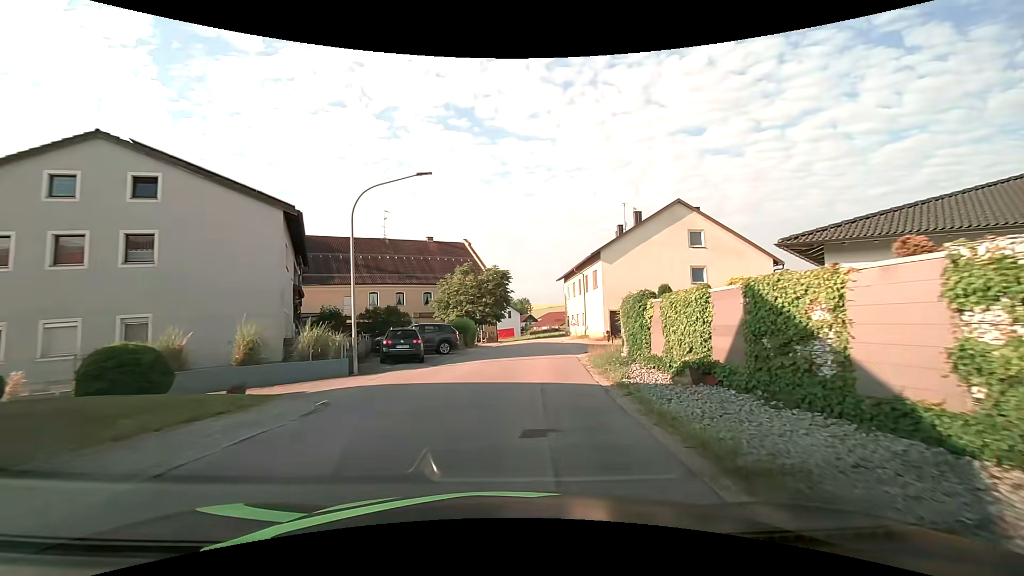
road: tertiary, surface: asphalt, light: Day
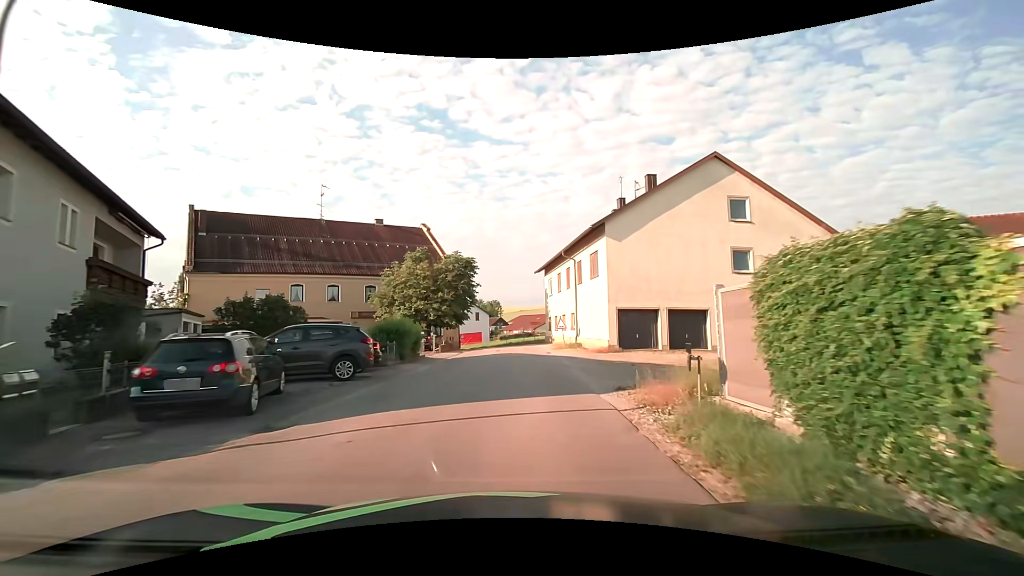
(+0.3, +11.8) m; +3°
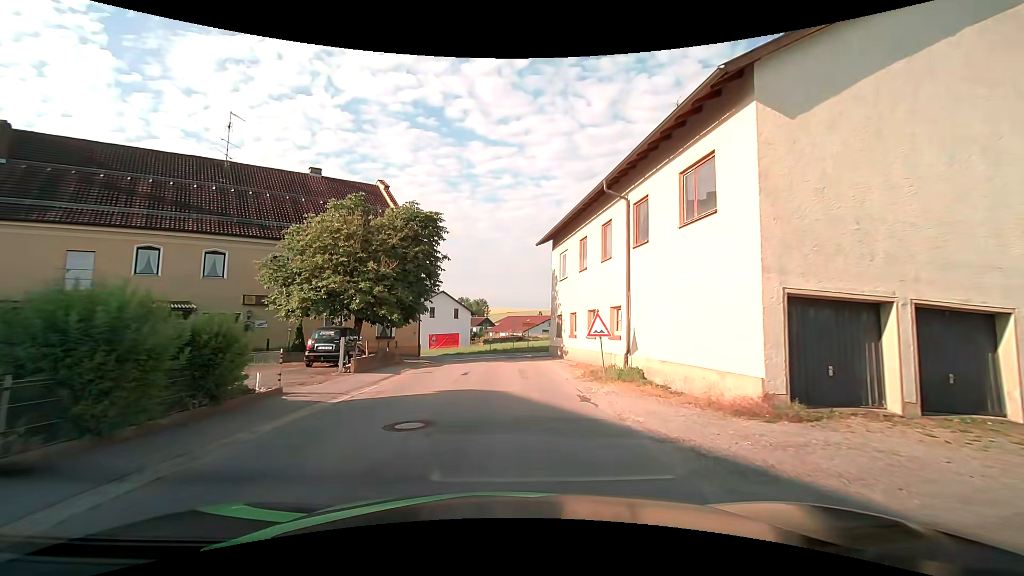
(+0.2, +15.9) m; +2°
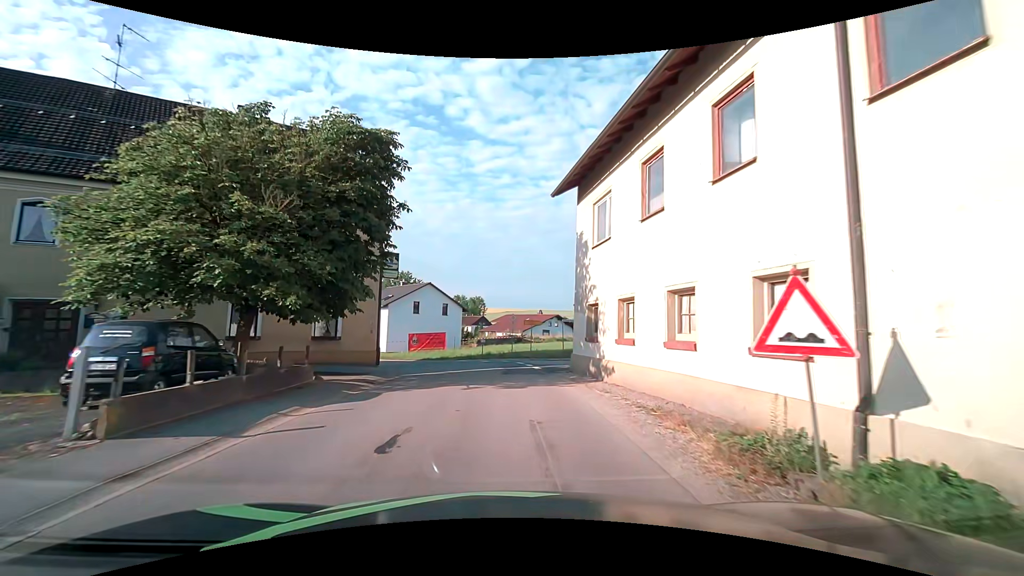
(0.0, +10.2) m; 0°
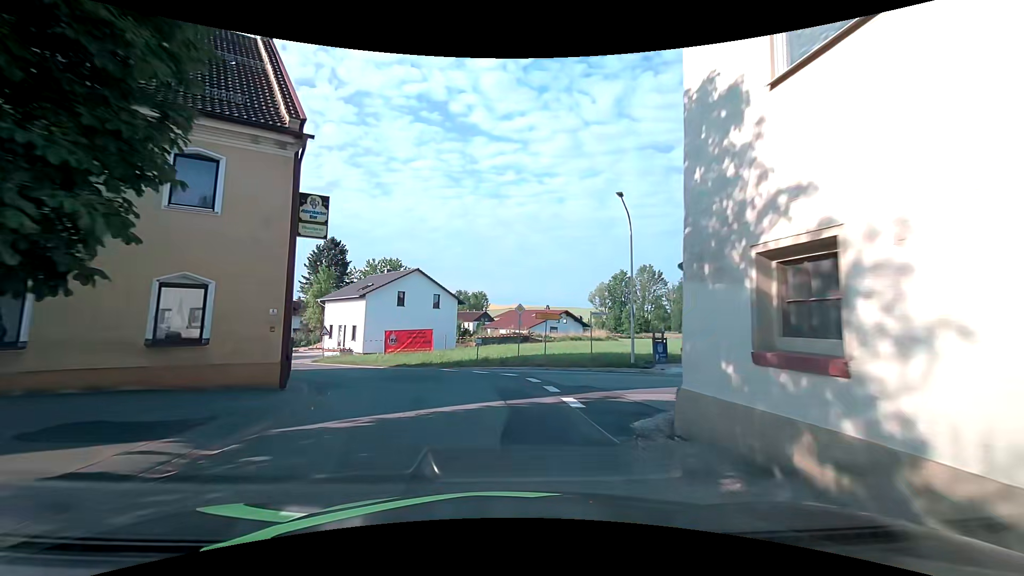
(0.0, +10.3) m; -1°
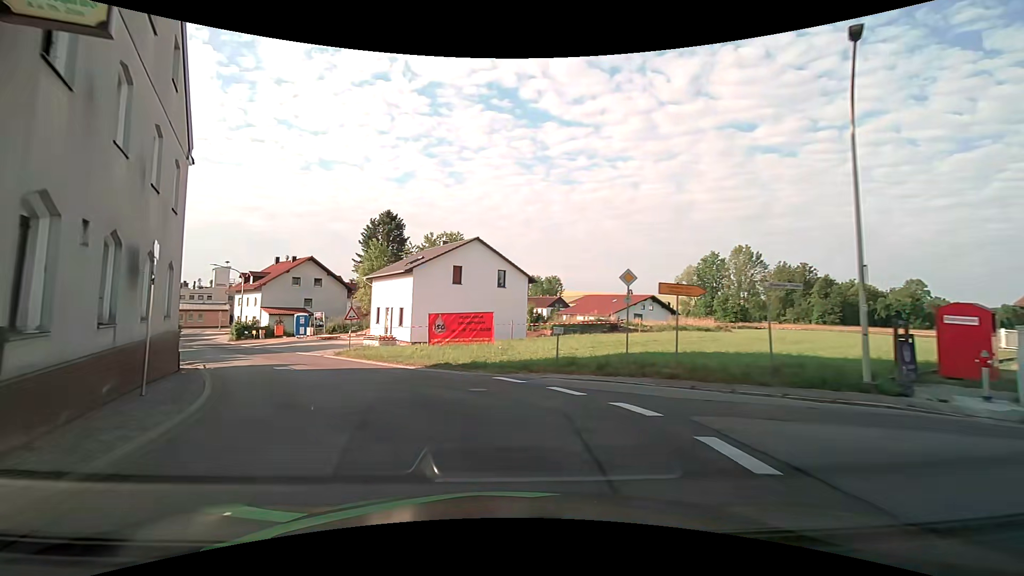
(-0.4, +10.5) m; -8°
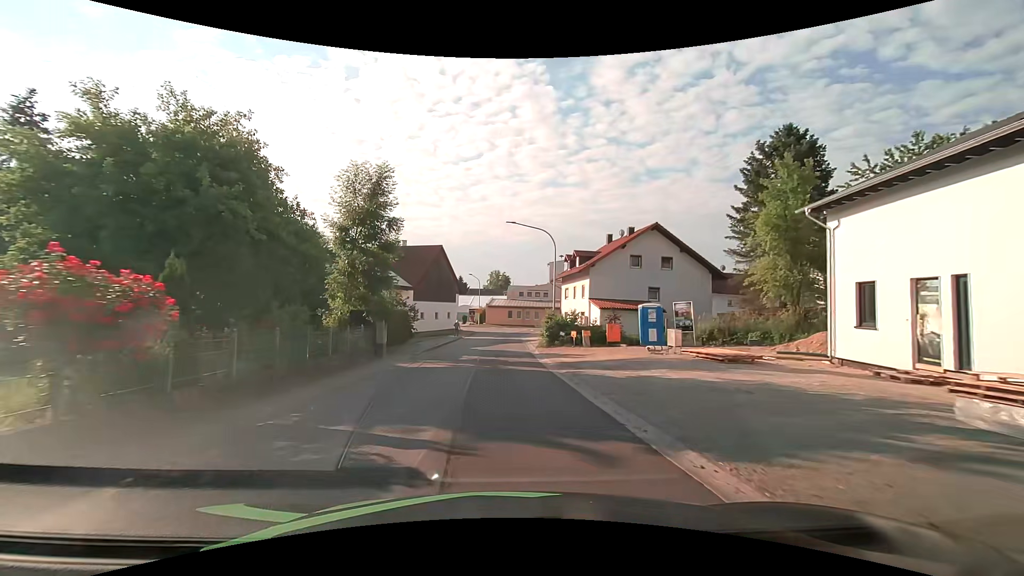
(-9.0, +24.9) m; -36°
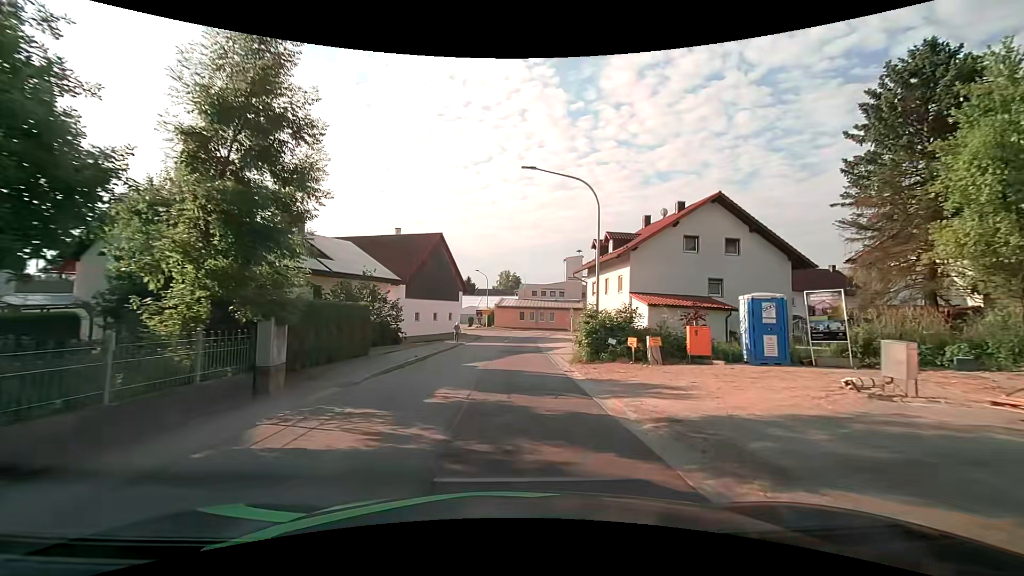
(-0.2, +10.9) m; -2°
(0, +10) (0, +20) (+1, +30) (+1, +40) (+2, +50) (+3, +60) (+1, +70) (-4, +78) (-13, +83) (-23, +84) m
